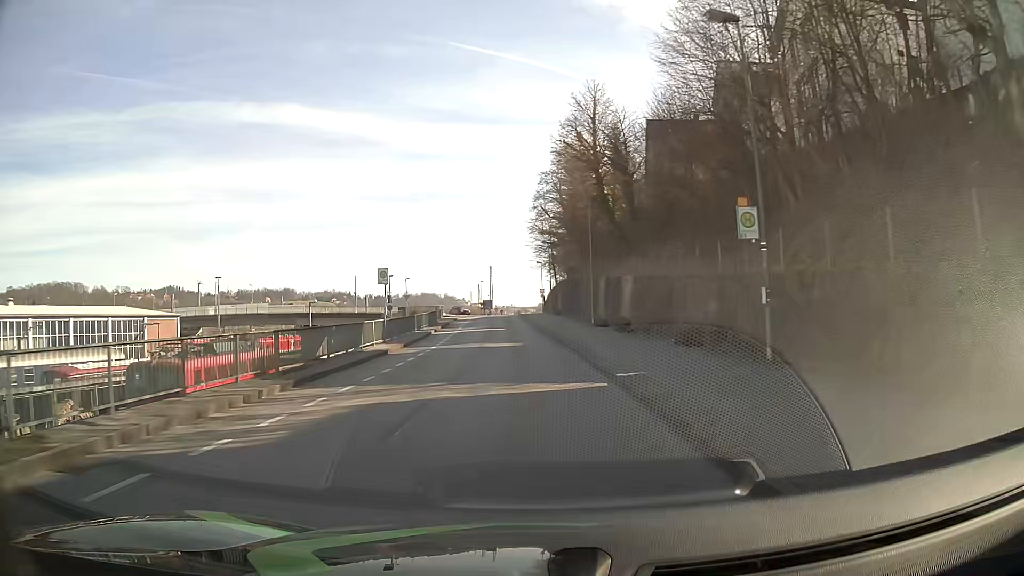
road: residential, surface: asphalt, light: Day
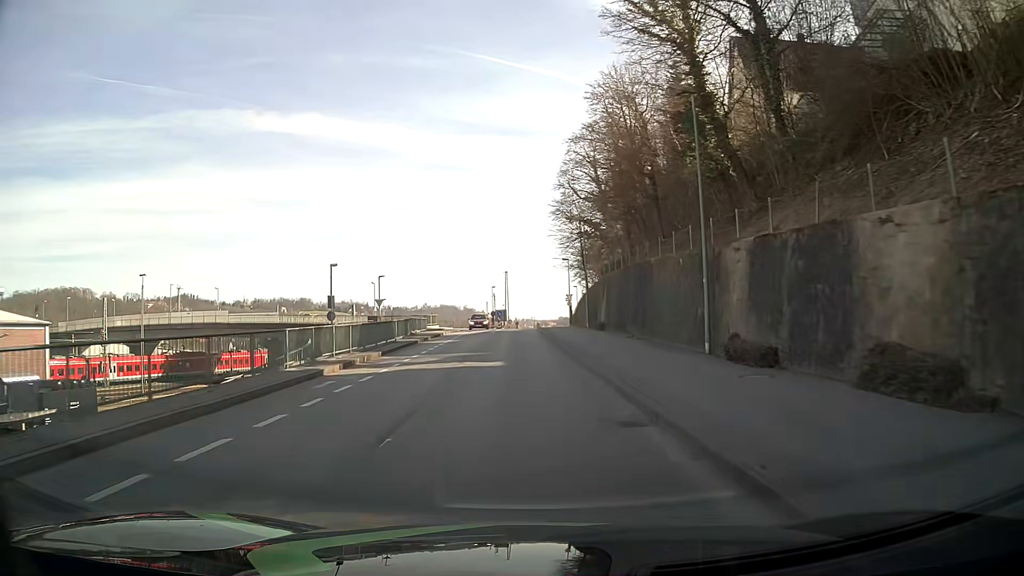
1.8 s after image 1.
(-0.4, +24.4) m; -2°
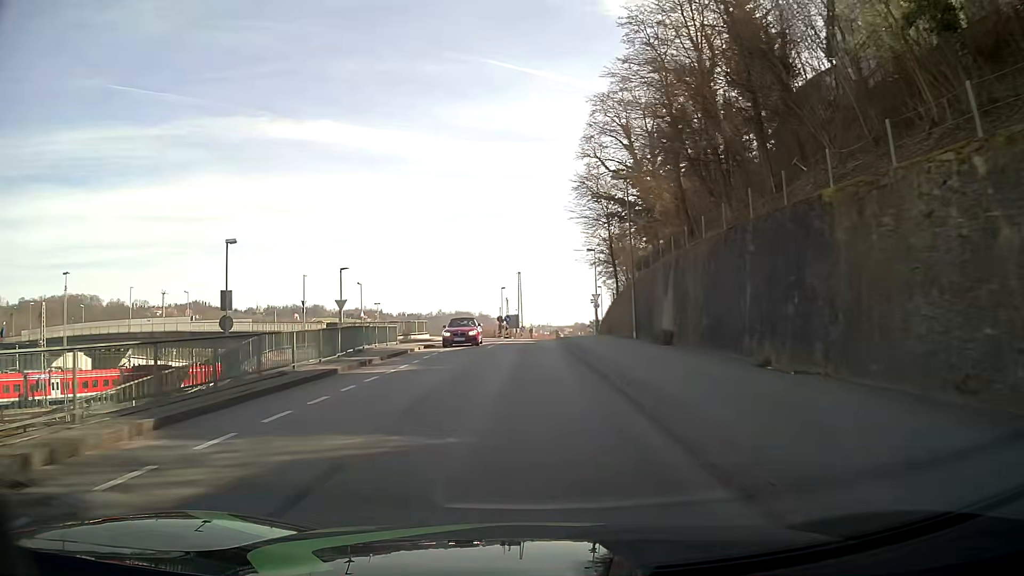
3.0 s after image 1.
(-0.1, +16.0) m; -1°
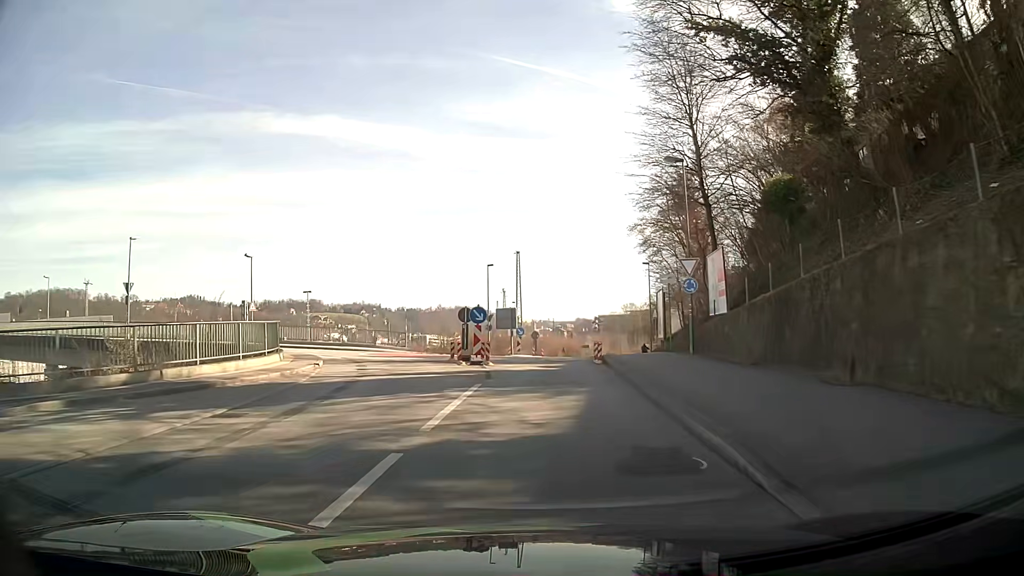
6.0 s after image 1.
(-0.5, +34.2) m; 0°
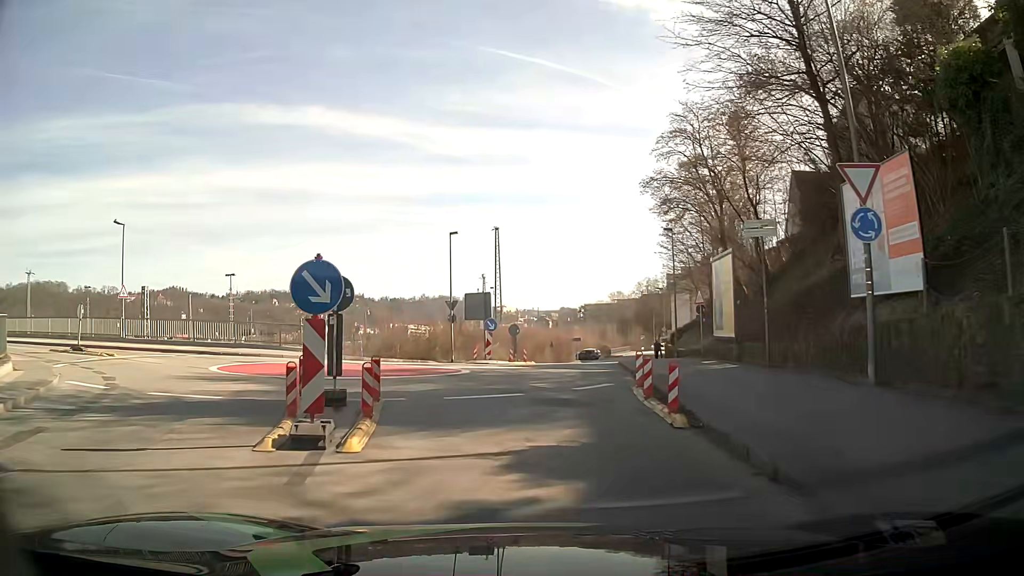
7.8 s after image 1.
(+0.2, +15.2) m; +1°
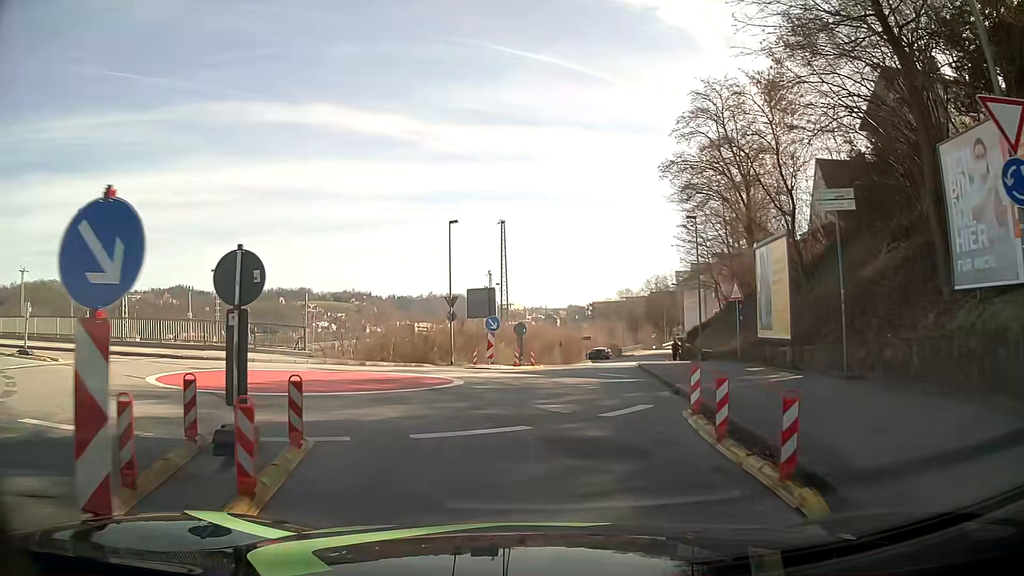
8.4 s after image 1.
(0.0, +4.0) m; 0°
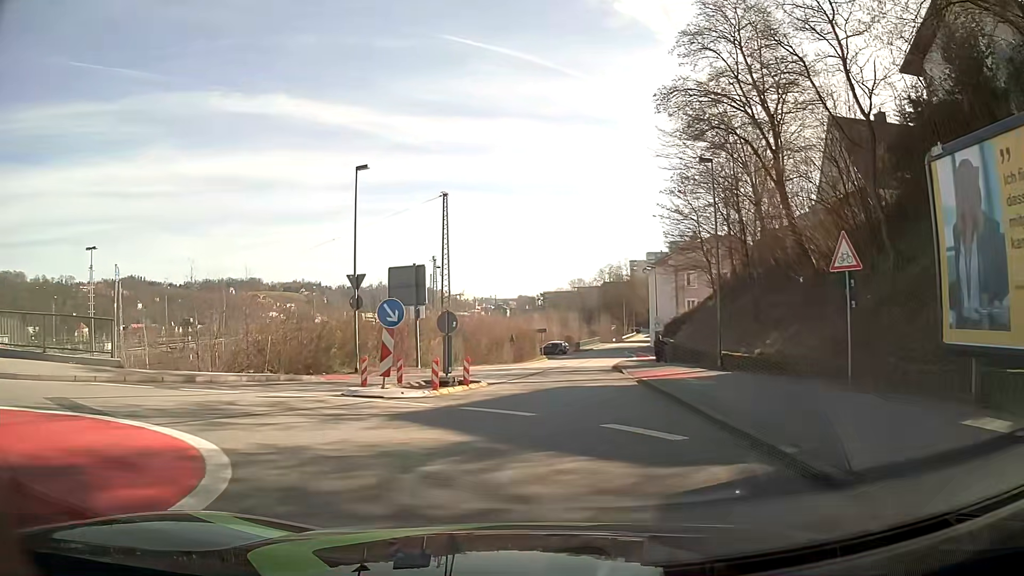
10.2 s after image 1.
(+0.2, +11.8) m; +4°
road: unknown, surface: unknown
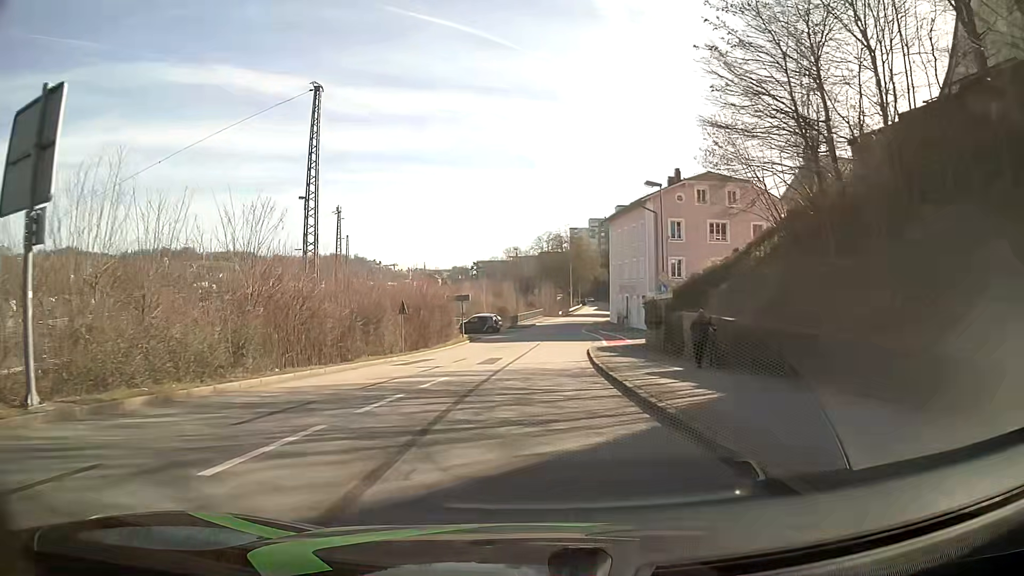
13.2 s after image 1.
(+1.4, +25.2) m; +6°
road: residential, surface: asphalt
(0, +10) (+1, +20) (+1, +30) (+2, +40) (+3, +50) (+4, +60) (+5, +70) (+7, +80) (+8, +90) (+10, +99) m
